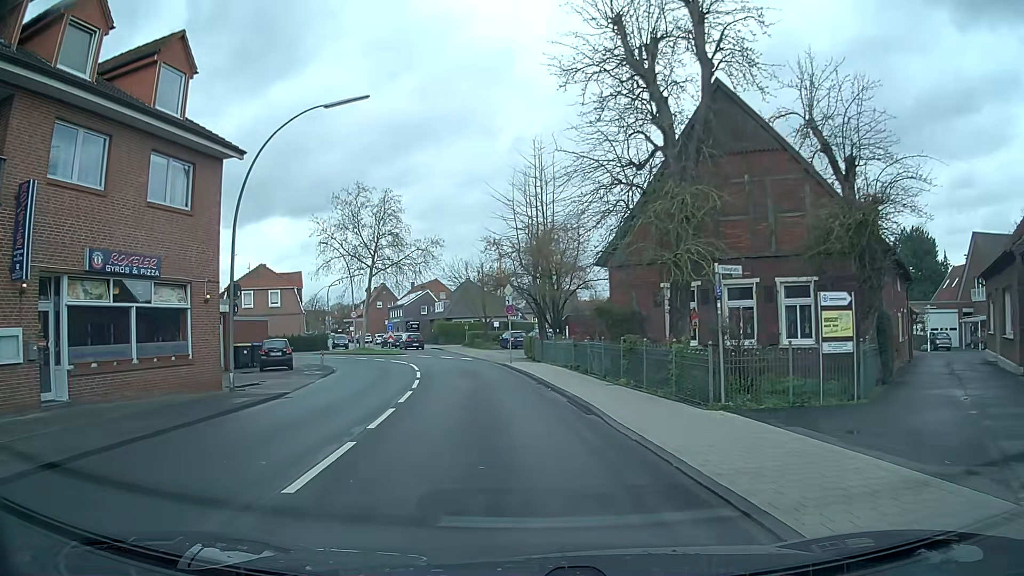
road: secondary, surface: asphalt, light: Day
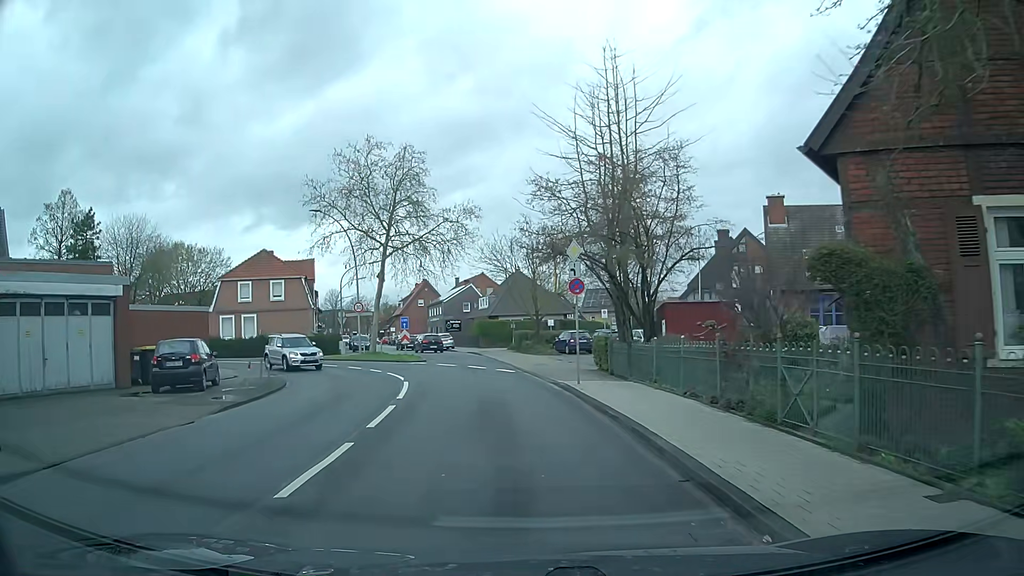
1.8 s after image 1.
(-0.6, +13.9) m; -4°
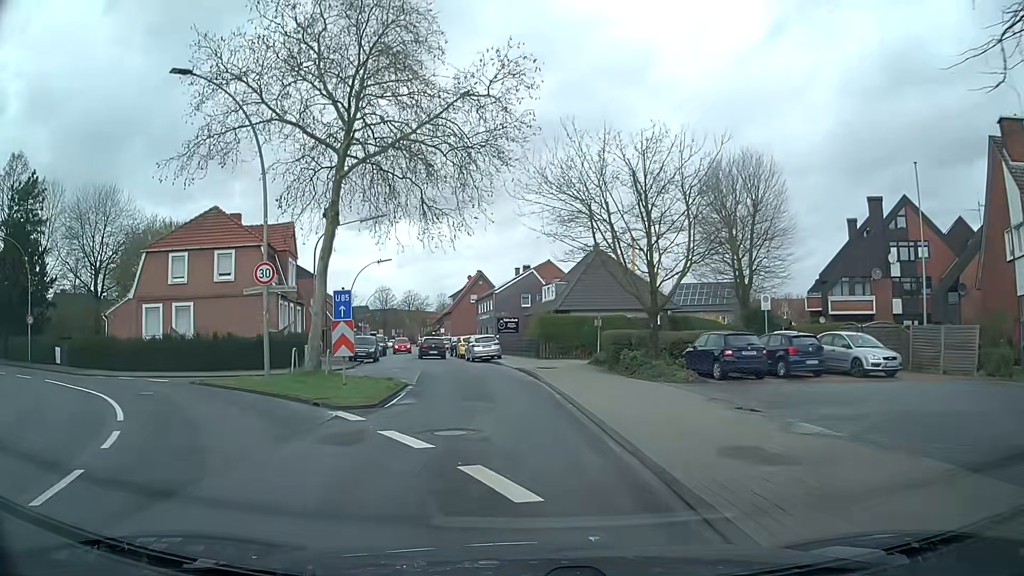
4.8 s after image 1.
(-1.4, +22.4) m; -5°
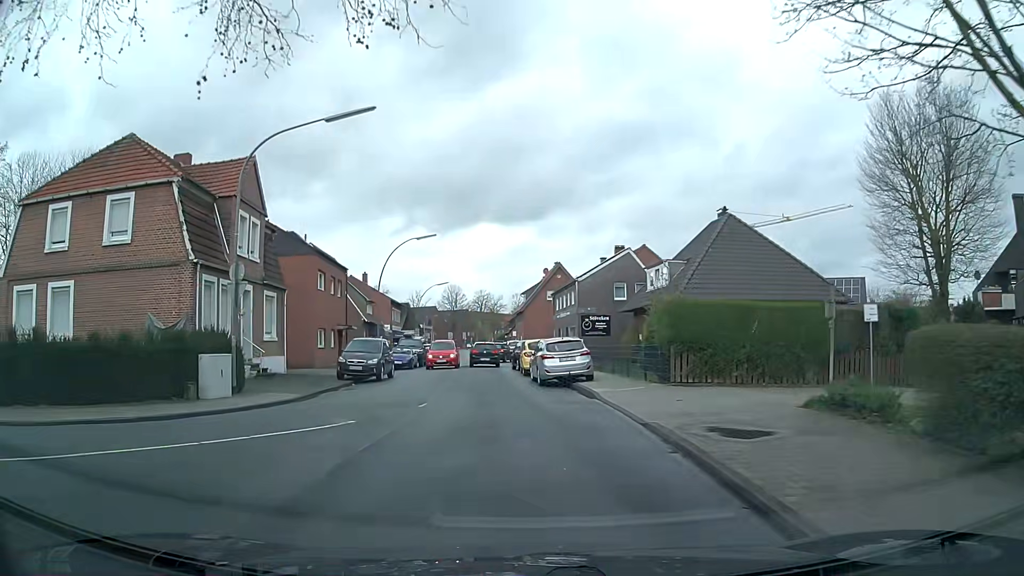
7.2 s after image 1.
(-1.2, +17.5) m; -8°
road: residential
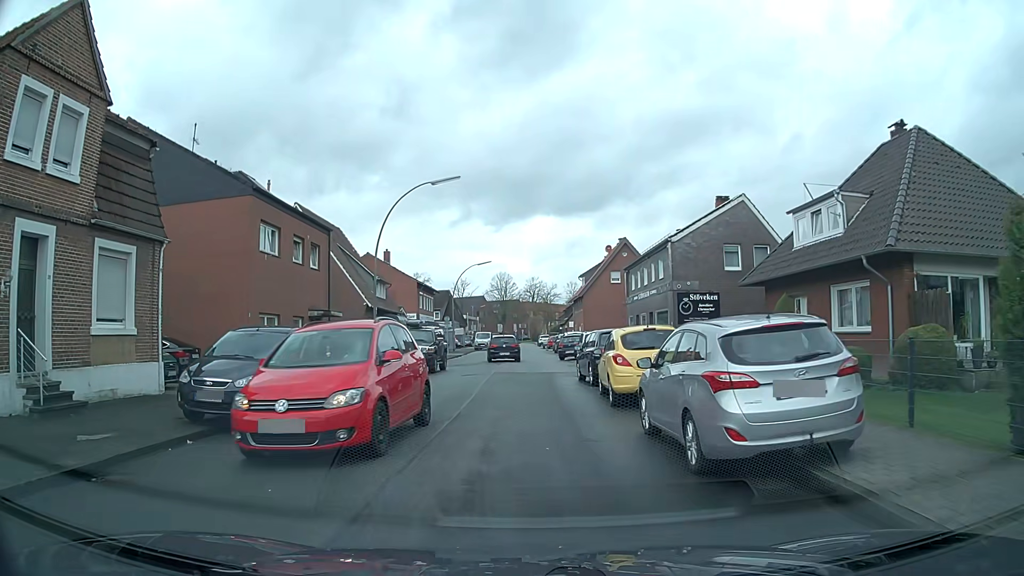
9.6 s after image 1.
(-0.6, +15.4) m; -4°
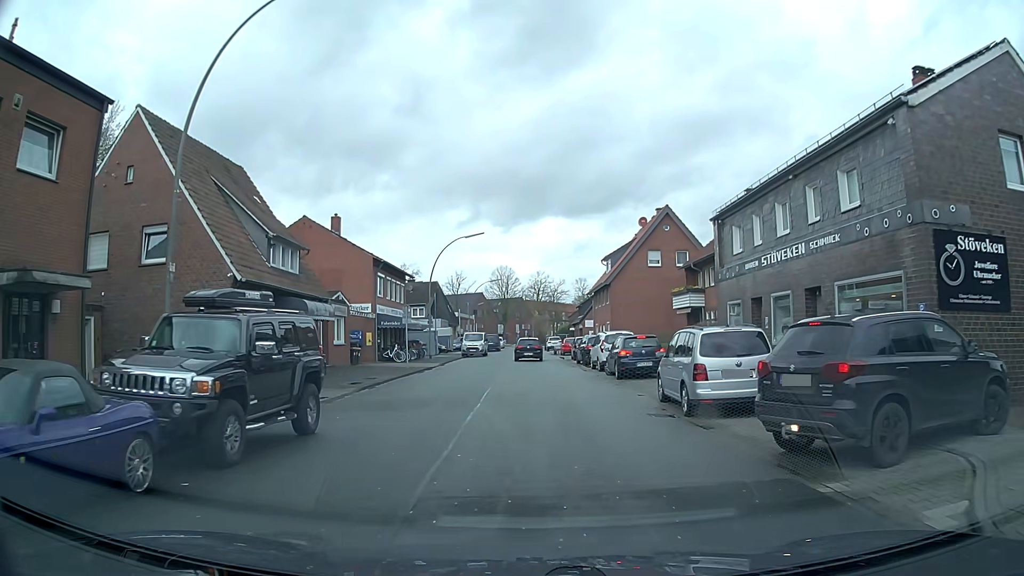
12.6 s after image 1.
(-0.5, +20.2) m; 0°
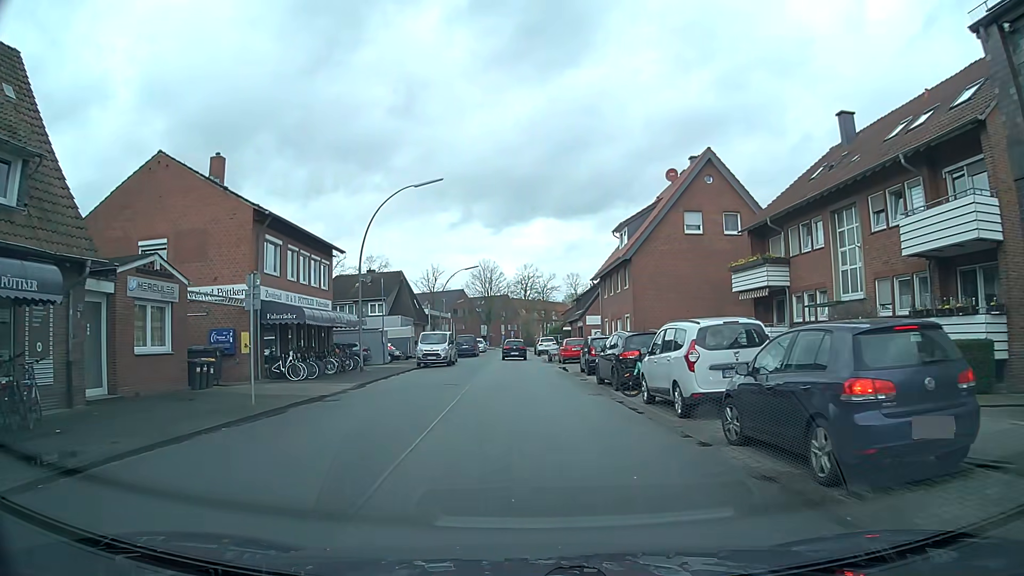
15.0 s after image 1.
(+0.1, +17.3) m; +1°
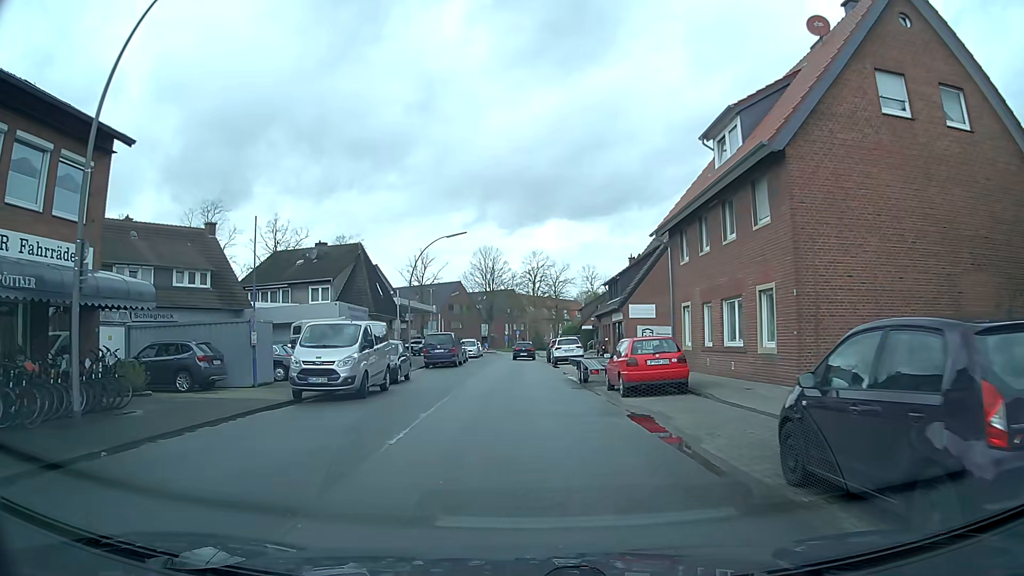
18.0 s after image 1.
(-0.2, +22.1) m; -1°
(0, +10) (0, +20) (-1, +30) (-1, +40) (-1, +50) (-1, +60) (-1, +70) (-1, +80) (-4, +90) (-7, +99) m
